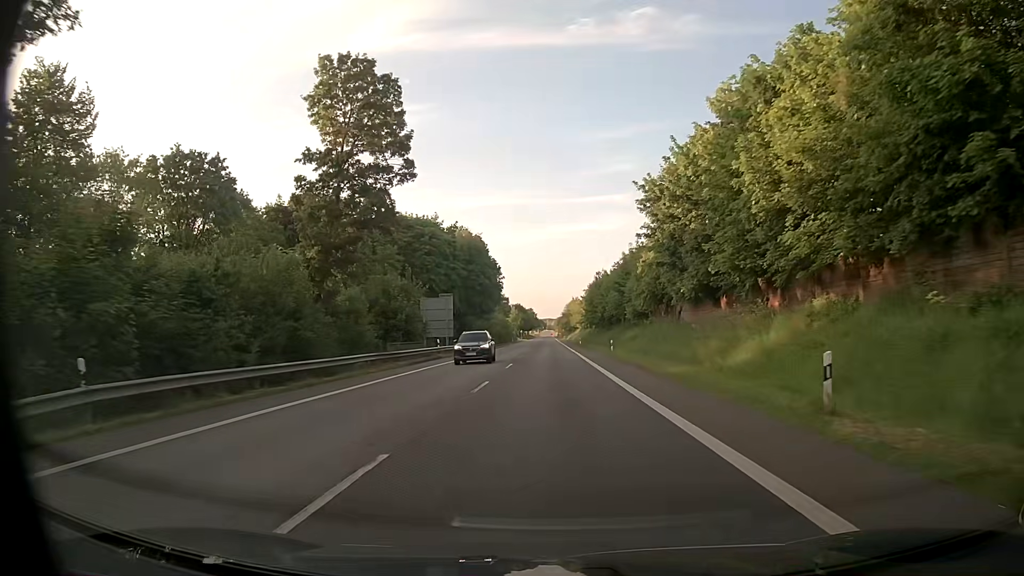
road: primary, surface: asphalt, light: Day
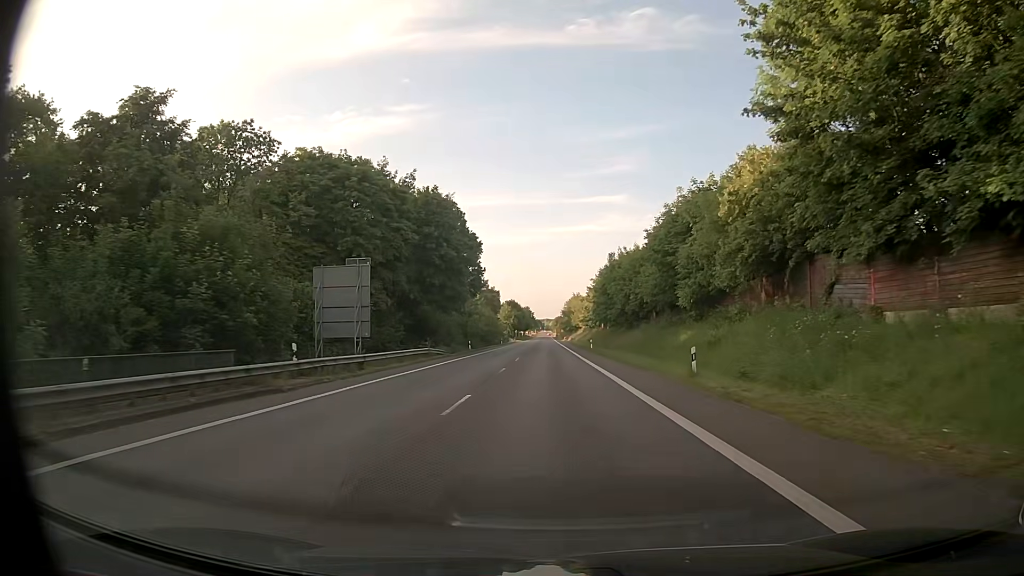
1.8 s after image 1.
(+0.1, +29.1) m; 0°
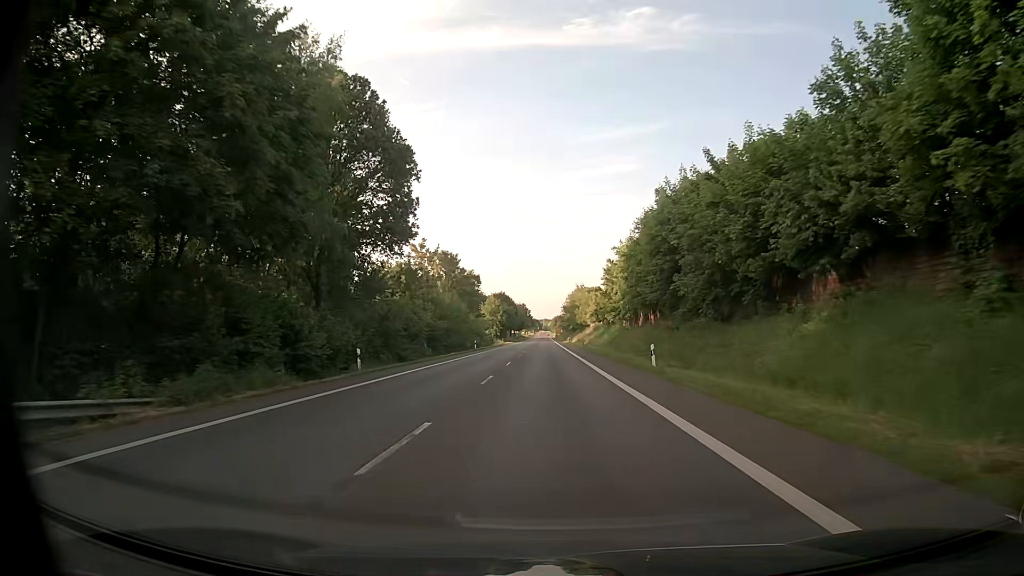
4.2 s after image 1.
(+0.2, +41.8) m; 0°
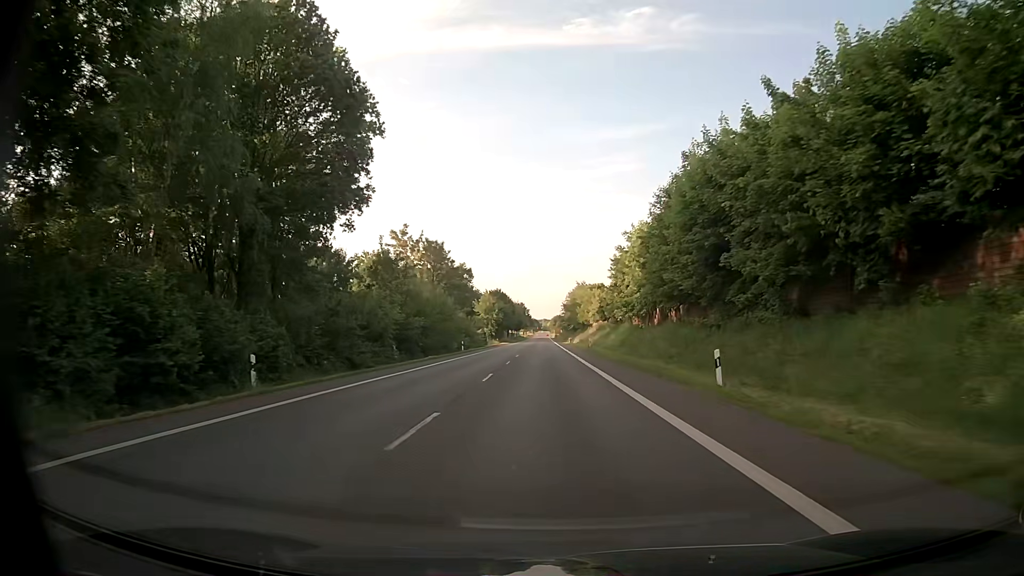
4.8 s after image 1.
(0.0, +11.1) m; 0°
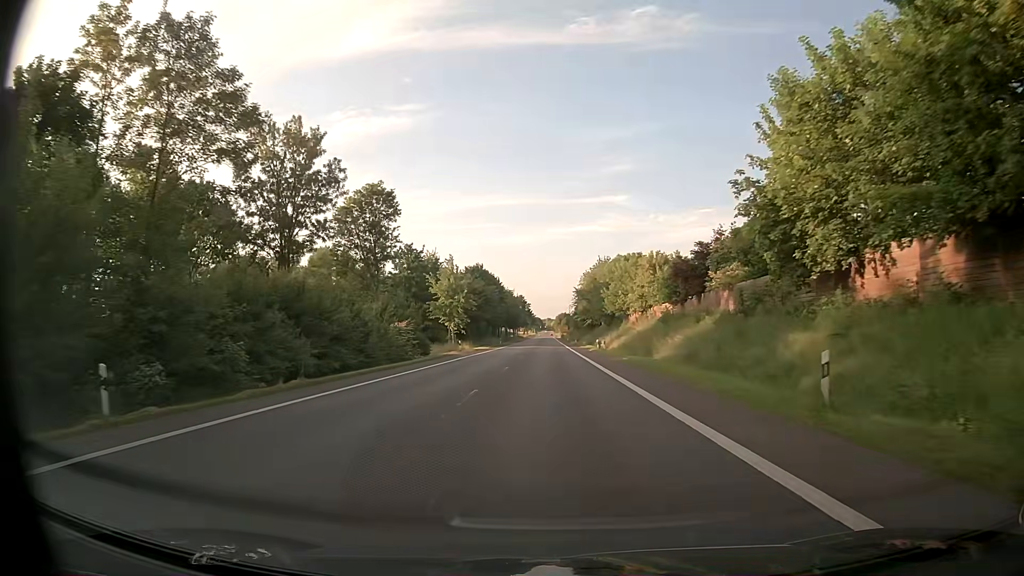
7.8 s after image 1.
(-0.2, +56.6) m; 0°
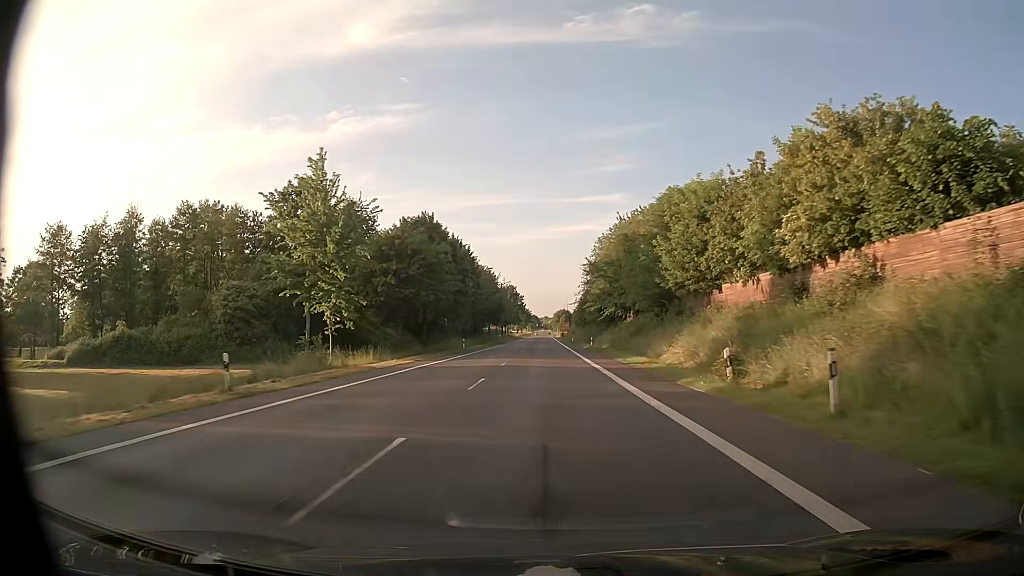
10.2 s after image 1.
(+0.1, +45.6) m; 0°
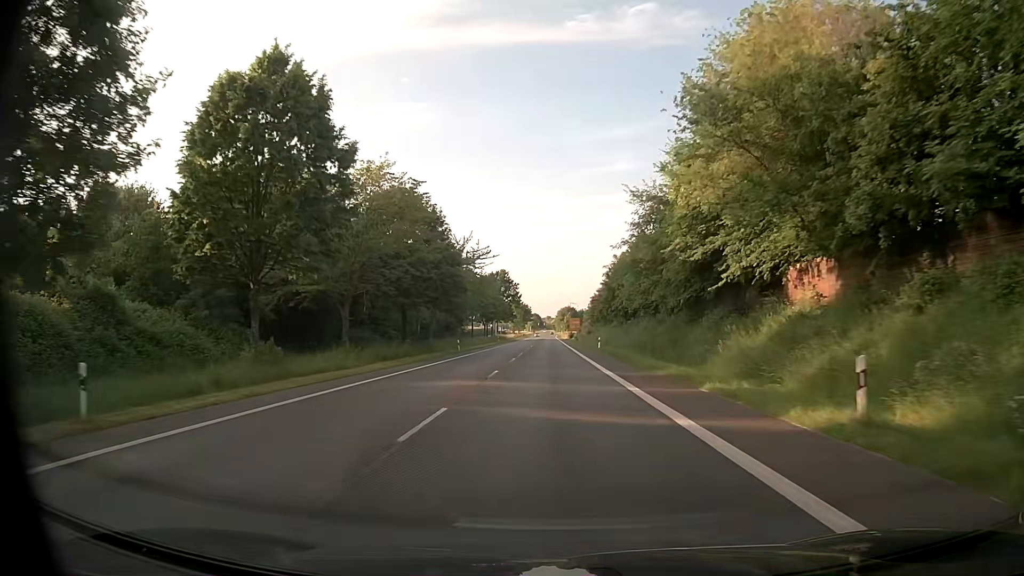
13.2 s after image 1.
(-0.2, +56.3) m; 0°
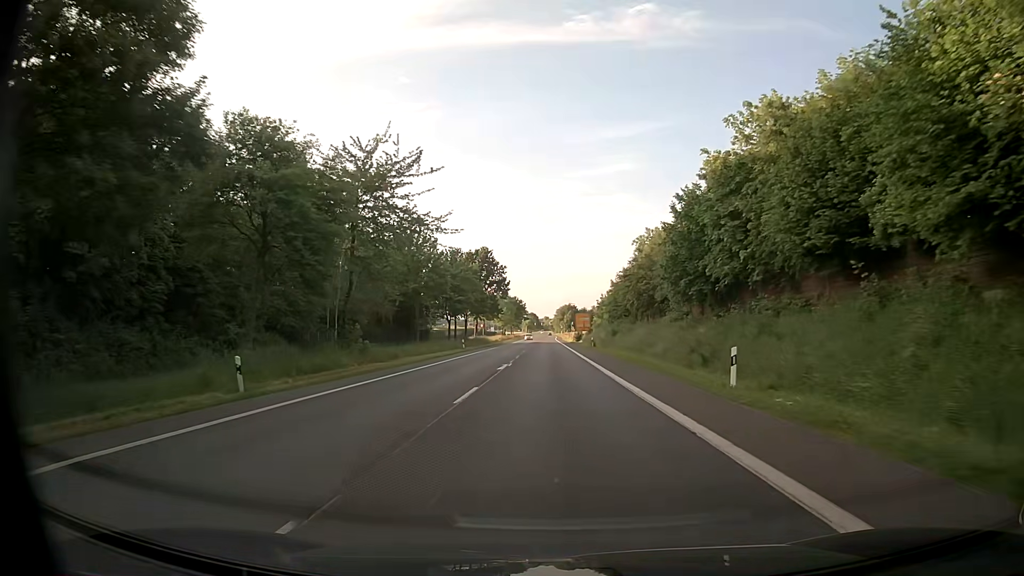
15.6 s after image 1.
(0.0, +44.2) m; 0°
(0, +10) (0, +20) (0, +30) (0, +40) (0, +50) (0, +60) (0, +70) (0, +80) (0, +90) (0, +100) m
